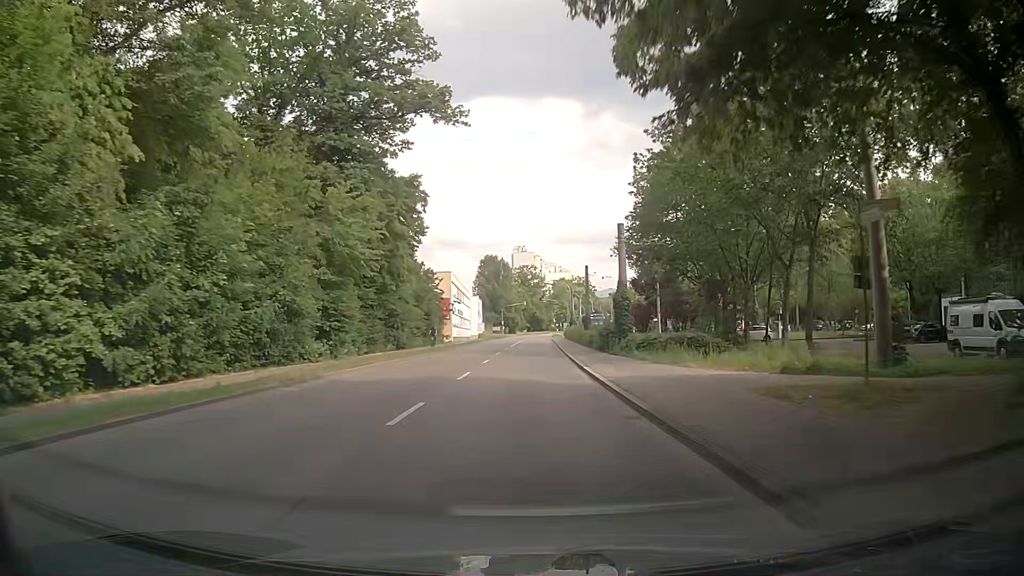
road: secondary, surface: asphalt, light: Day
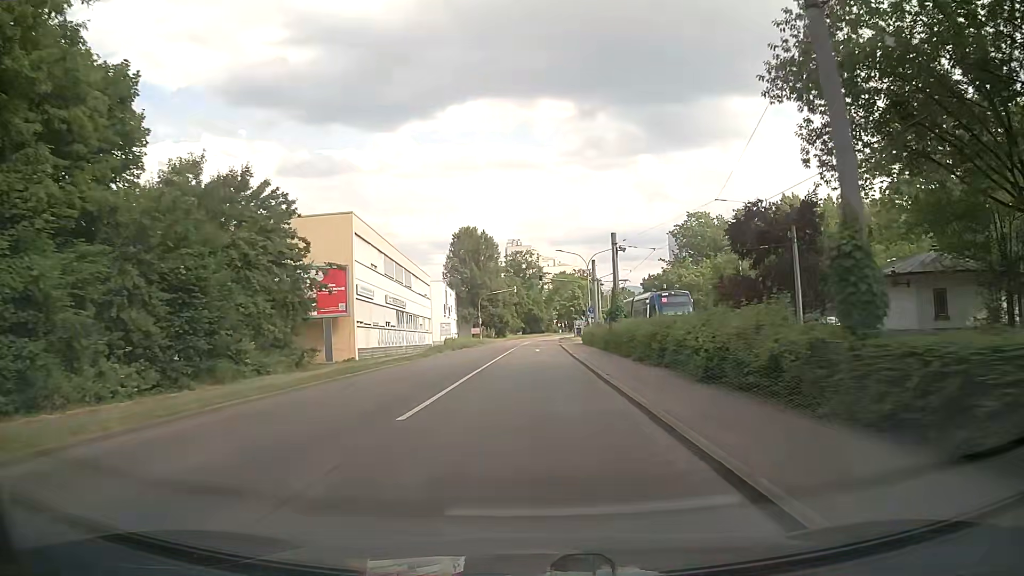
(-0.3, +44.2) m; 0°
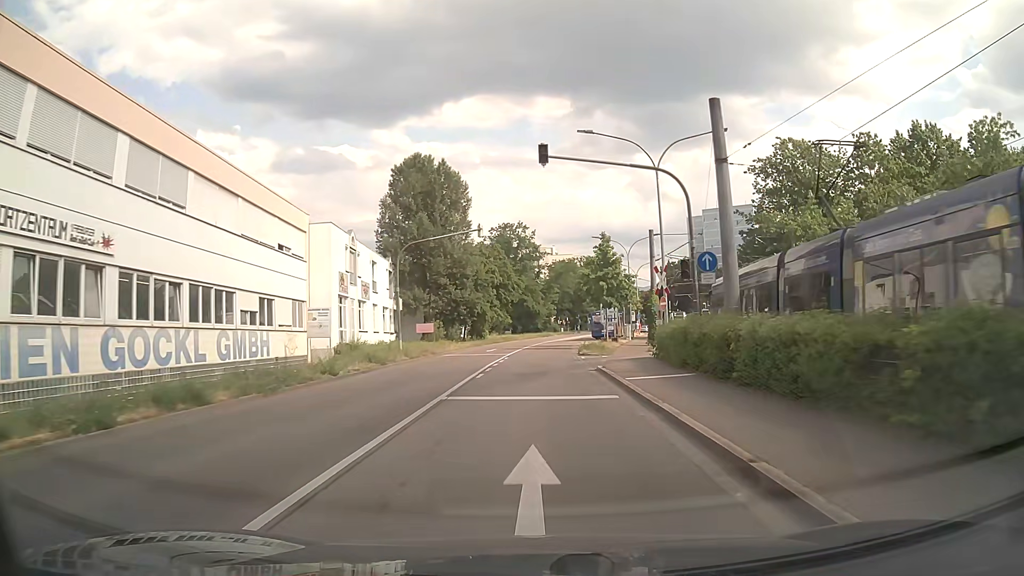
(0.0, +42.9) m; 0°
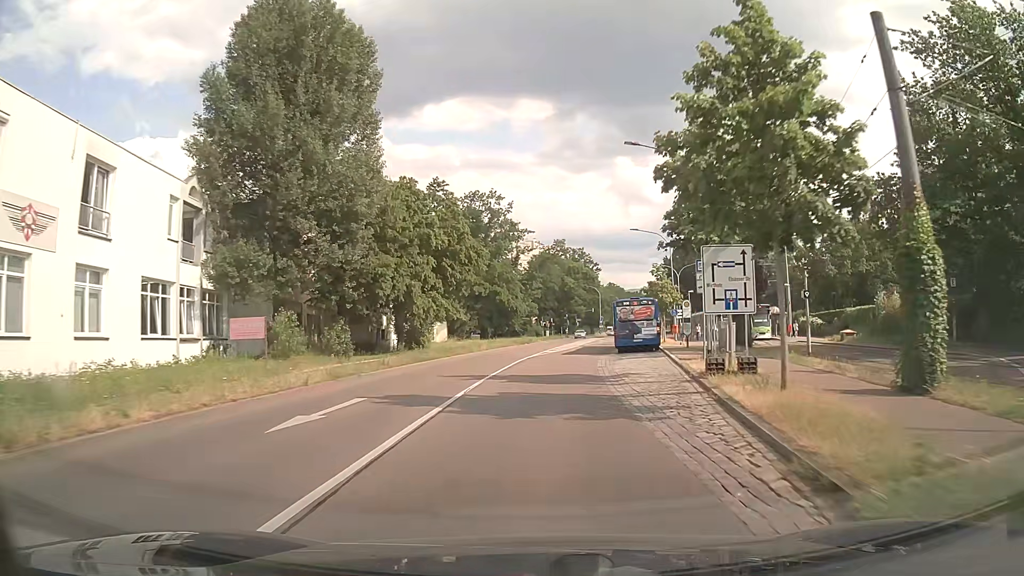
(+0.4, +33.4) m; +2°
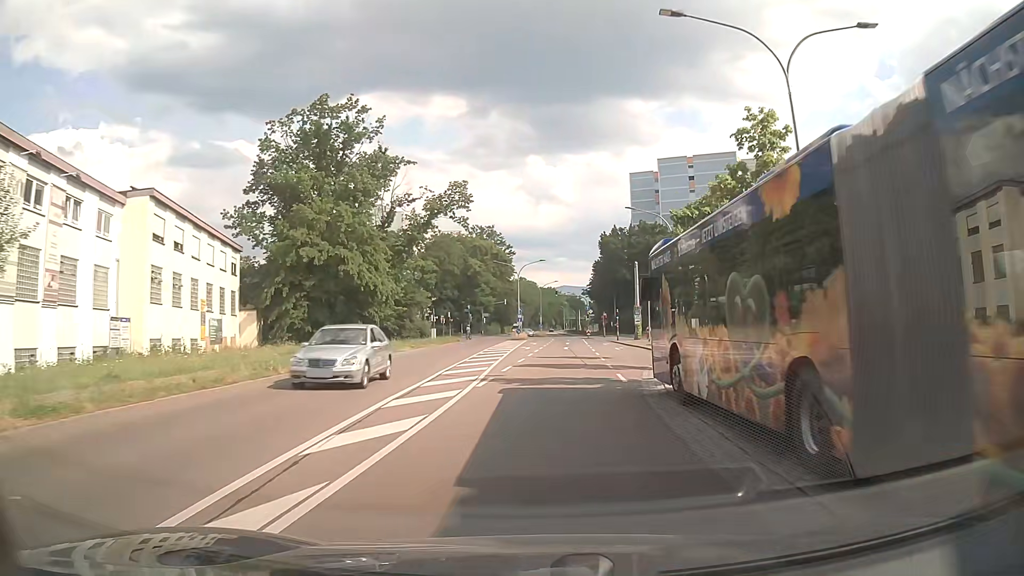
(+2.6, +40.6) m; +8°
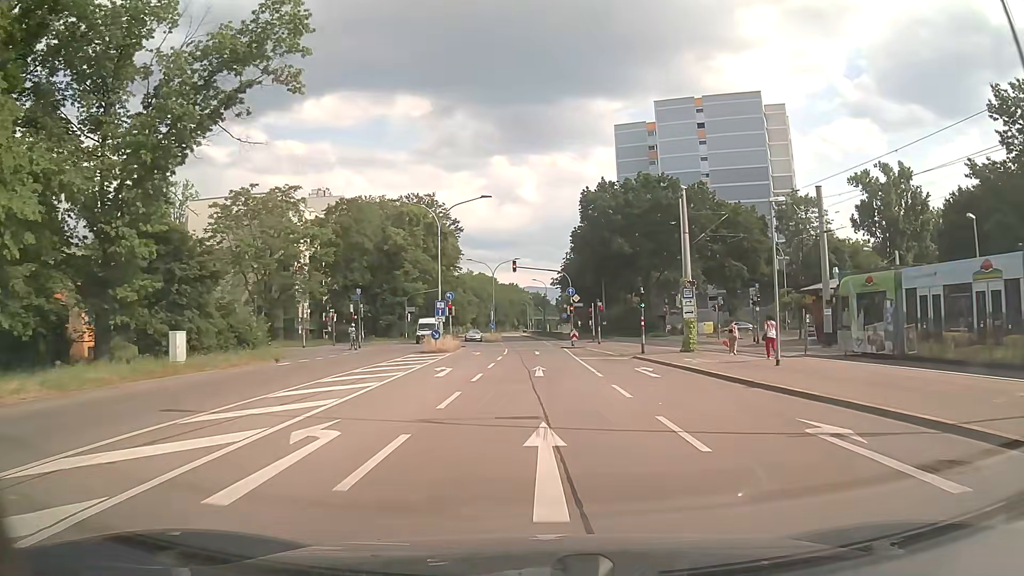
(+1.4, +39.8) m; +3°
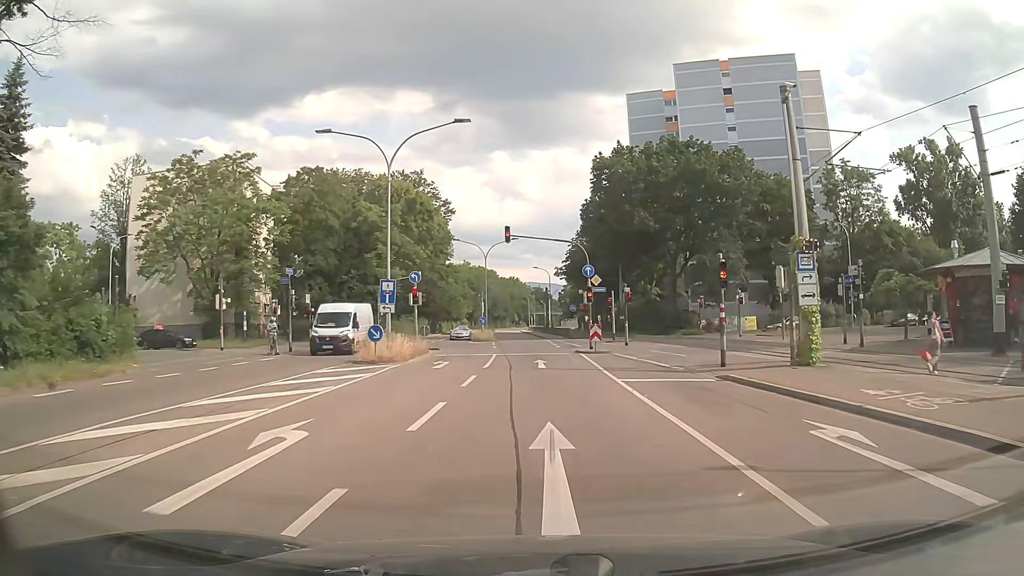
(0.0, +14.8) m; 0°
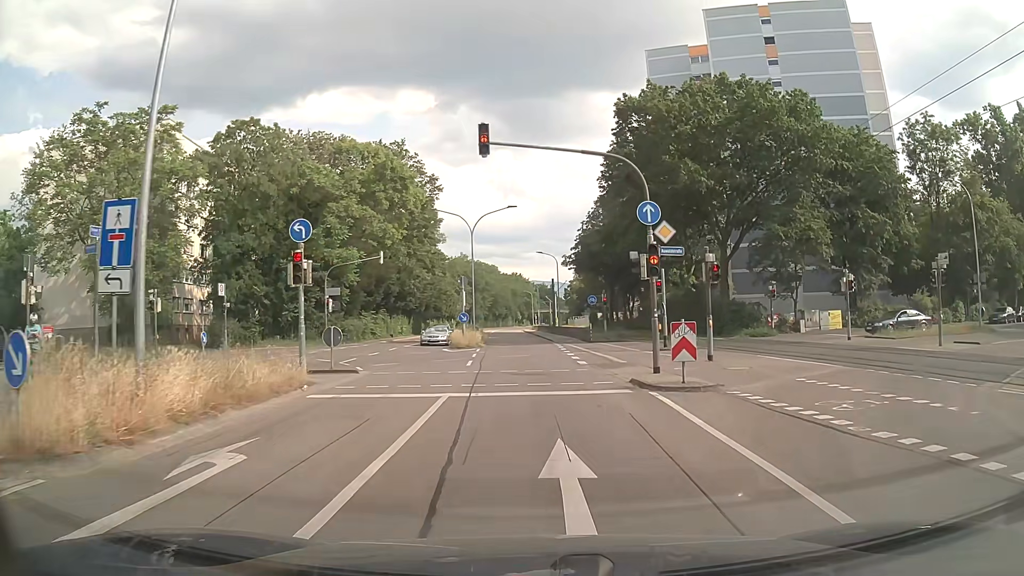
(0.0, +17.2) m; +1°
